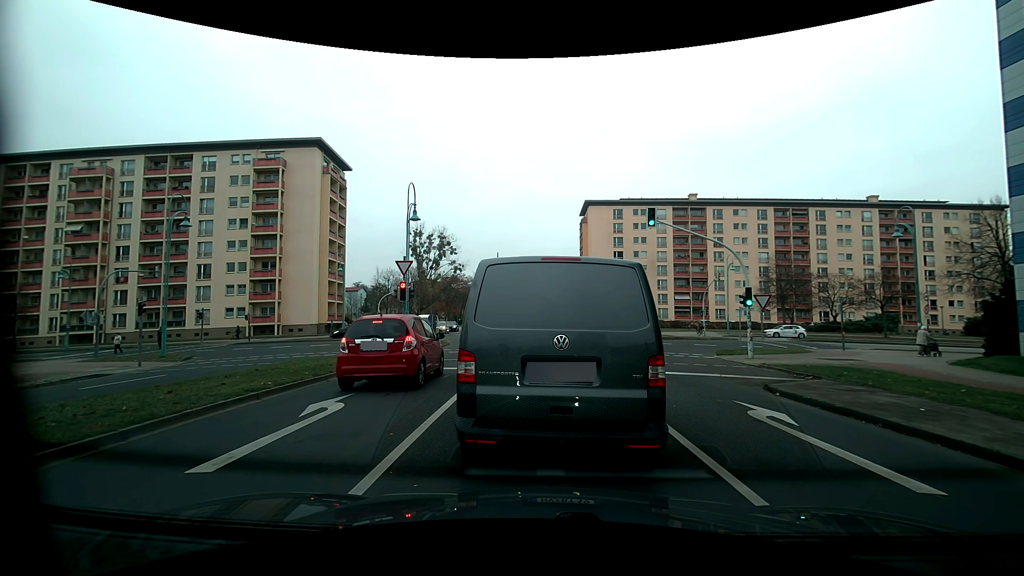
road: tertiary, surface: asphalt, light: Day
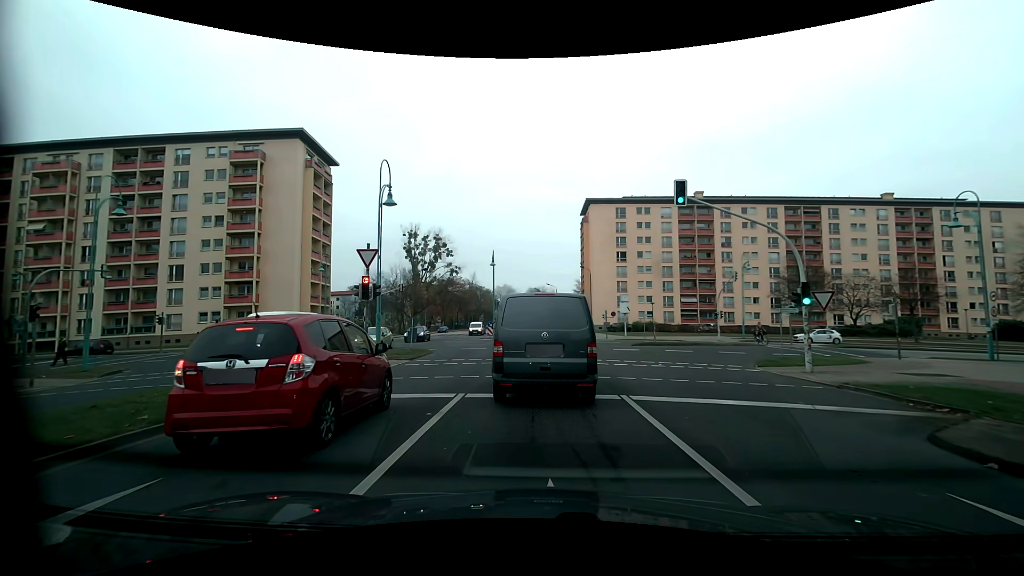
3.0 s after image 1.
(+0.1, +5.5) m; +2°
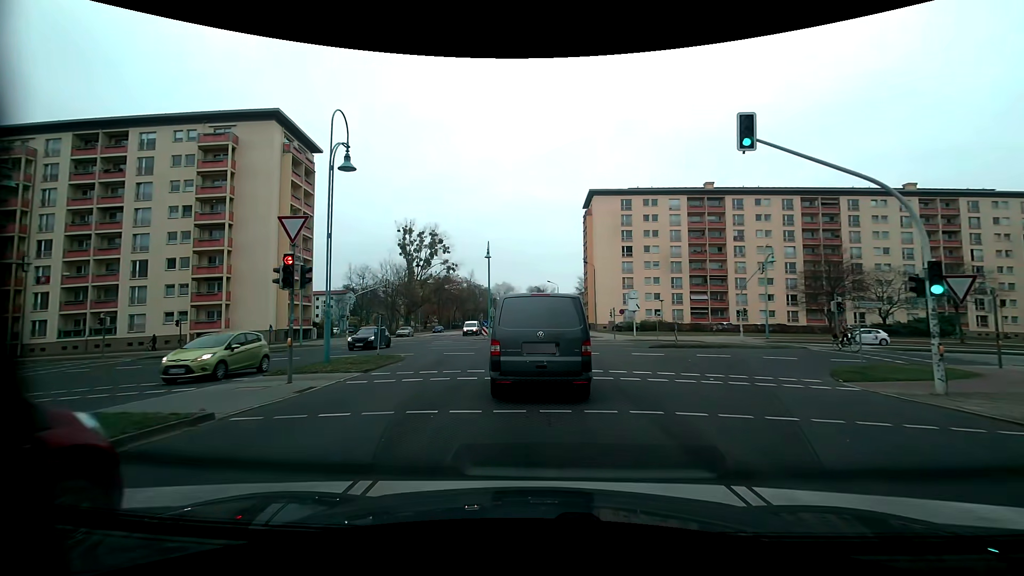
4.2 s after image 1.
(-0.1, +6.0) m; 0°
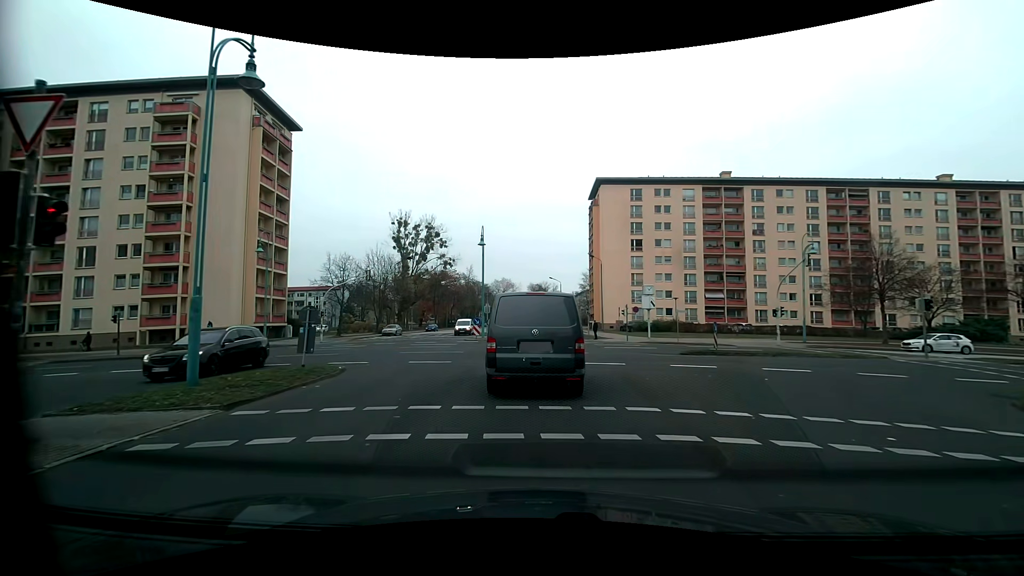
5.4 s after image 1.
(-0.1, +7.0) m; -2°
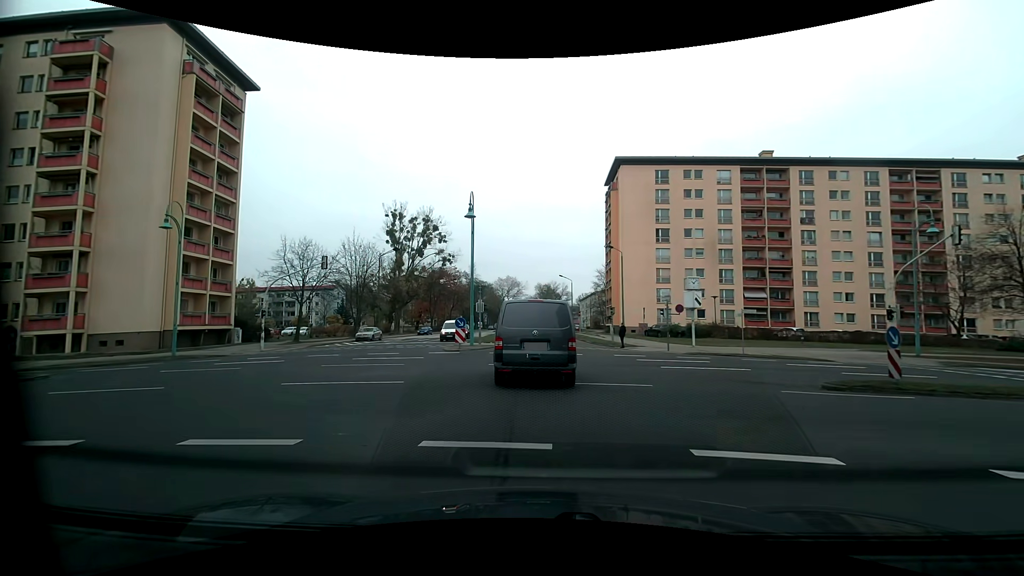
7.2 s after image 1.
(0.0, +12.1) m; -1°
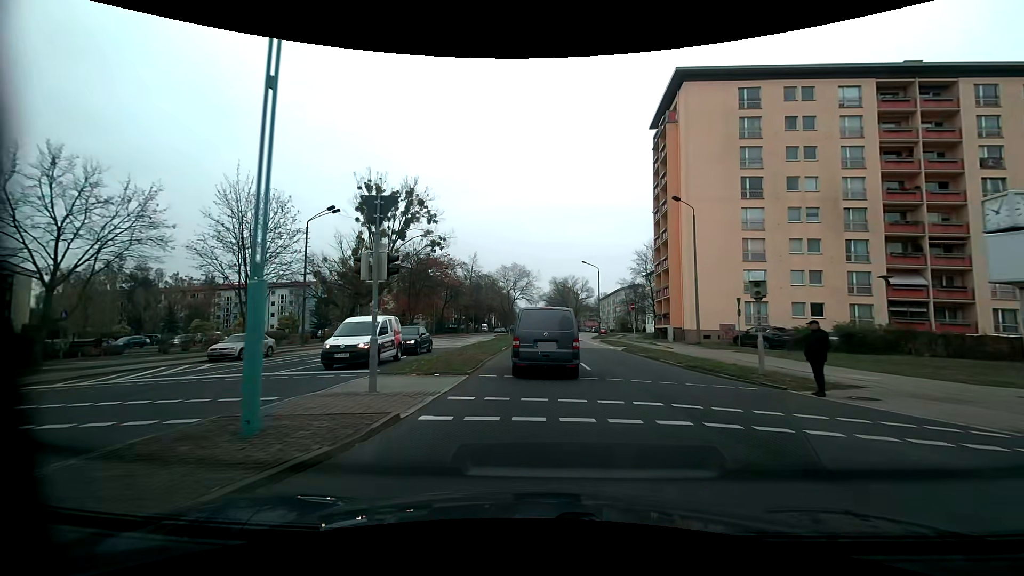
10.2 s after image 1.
(+0.1, +25.5) m; 0°
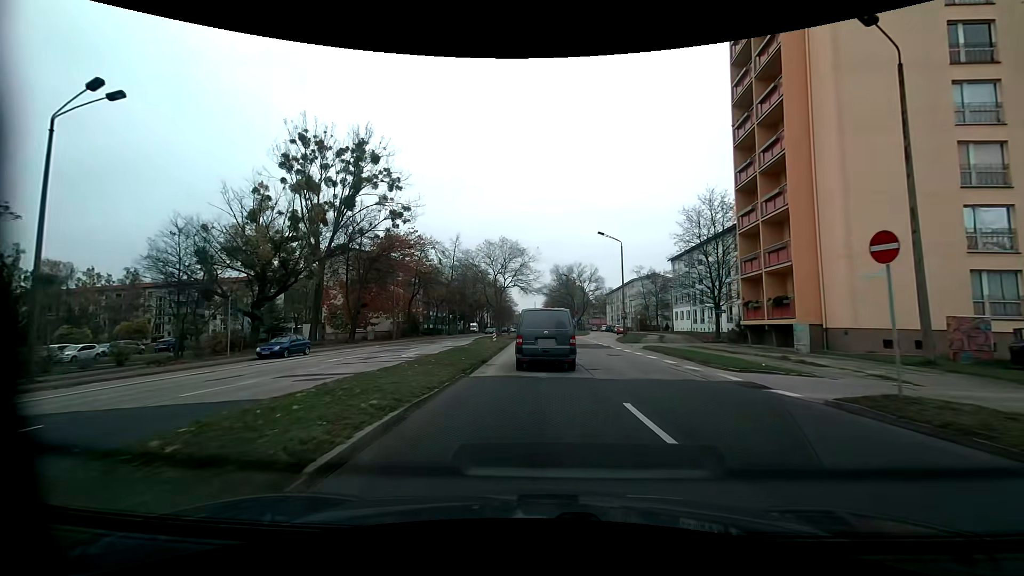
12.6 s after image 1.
(0.0, +23.2) m; 0°
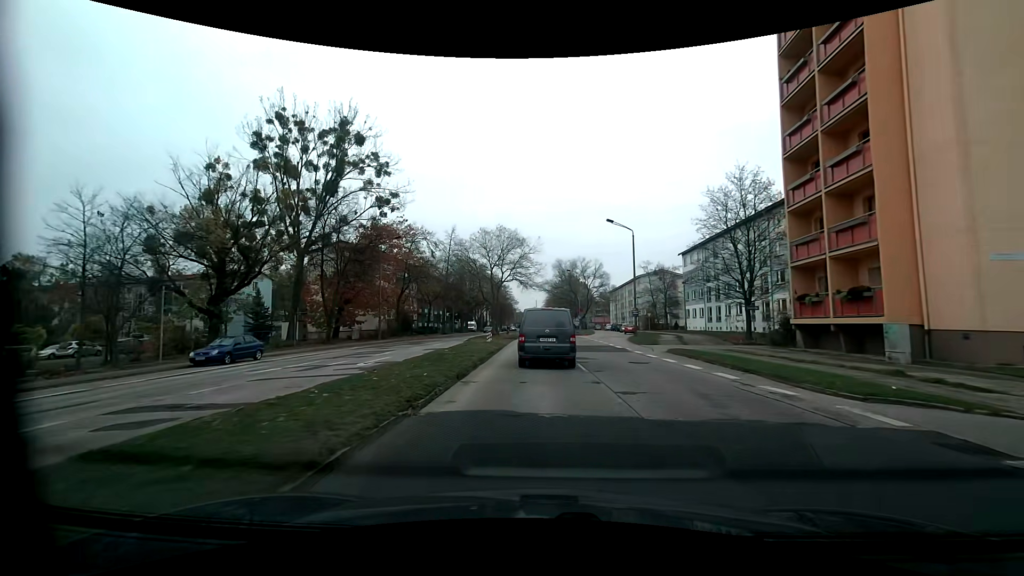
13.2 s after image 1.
(0.0, +6.0) m; 0°
(0, +10) (0, +20) (0, +30) (0, +40) (0, +50) (-1, +60) (-1, +70) (-1, +80) (-1, +90) (-1, +100) m
